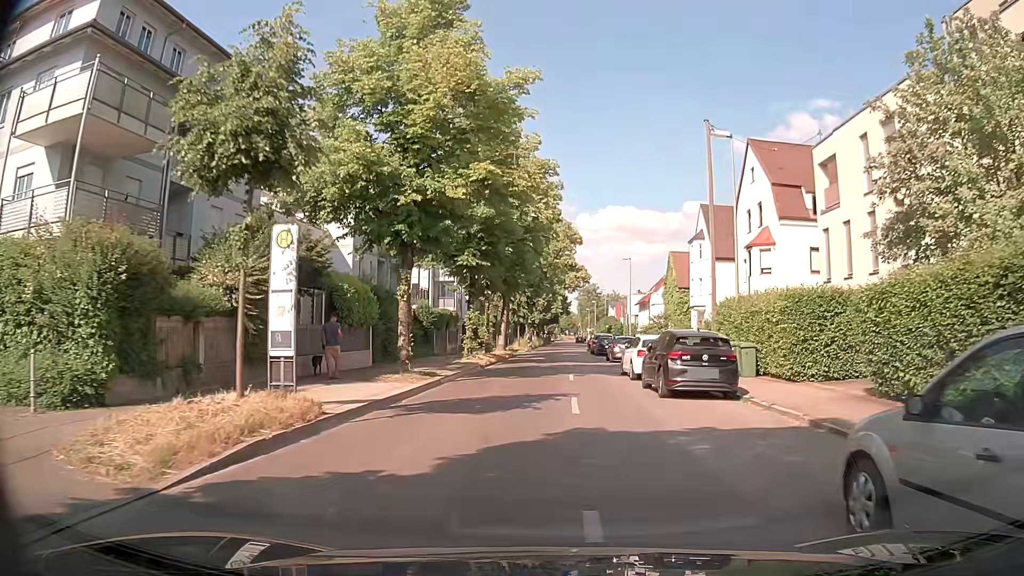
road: tertiary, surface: asphalt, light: Day
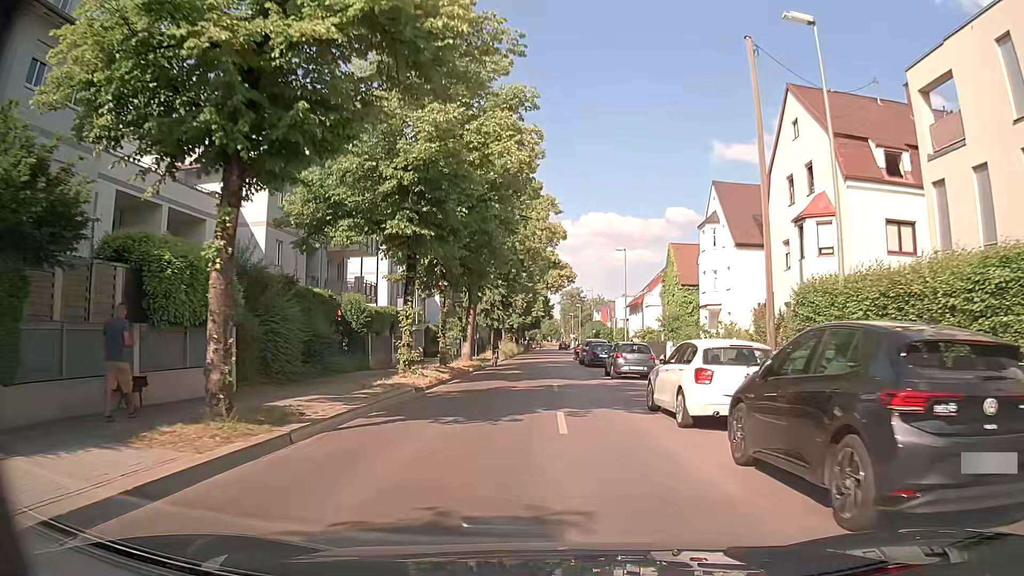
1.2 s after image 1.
(+0.2, +10.6) m; +1°
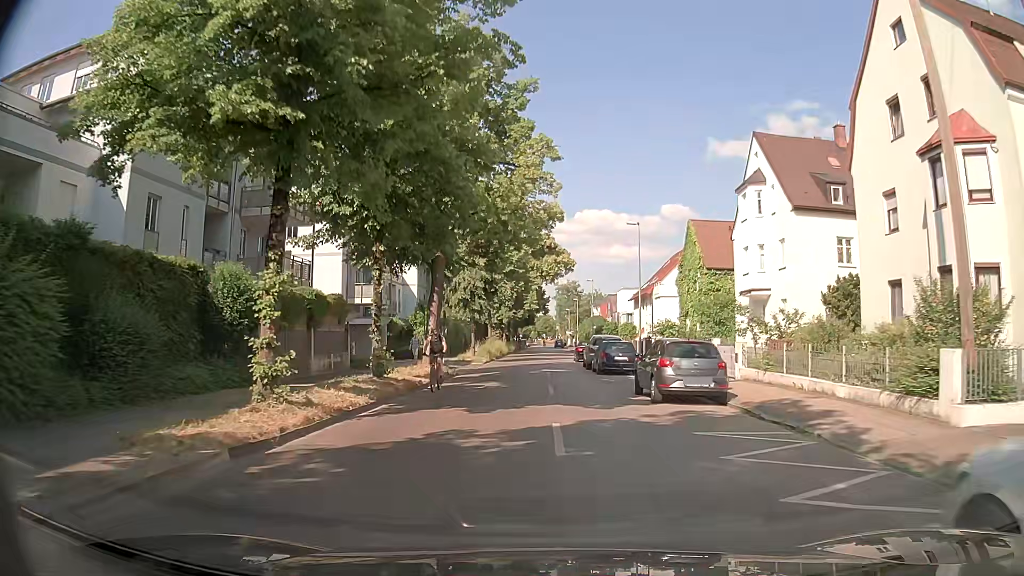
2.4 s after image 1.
(+0.1, +11.0) m; +1°
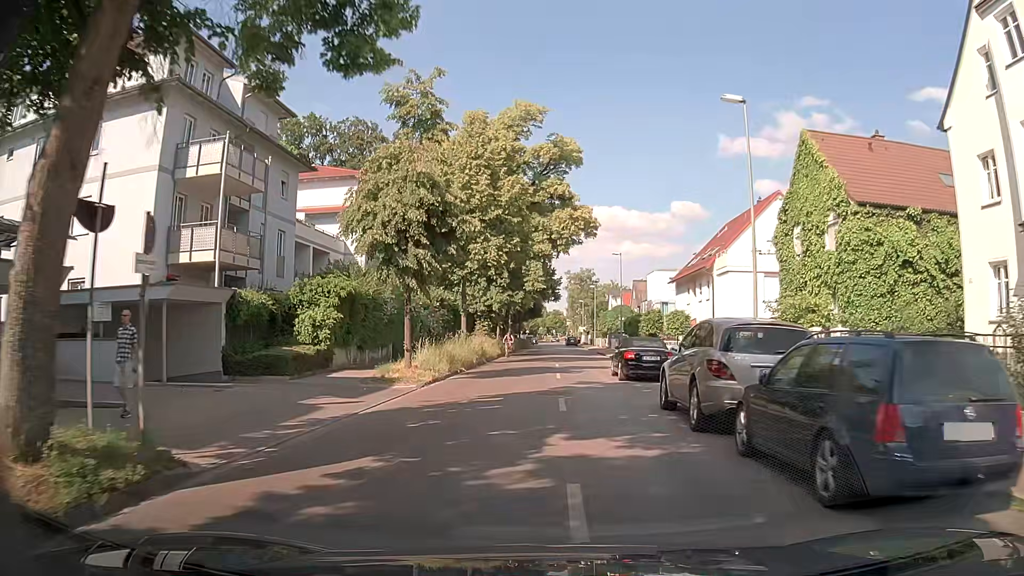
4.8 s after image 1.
(0.0, +22.9) m; -1°
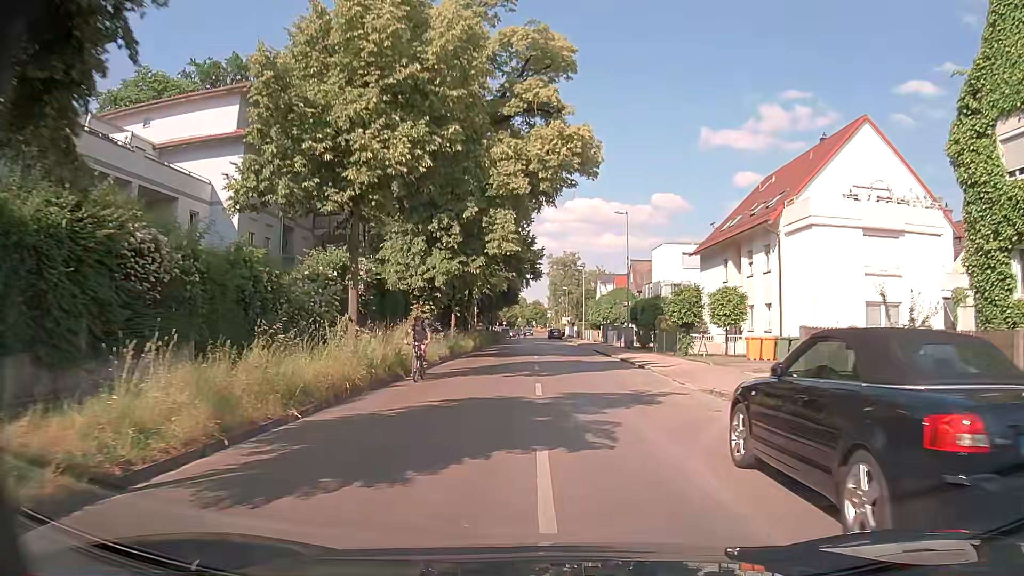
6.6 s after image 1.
(+0.1, +17.4) m; +1°
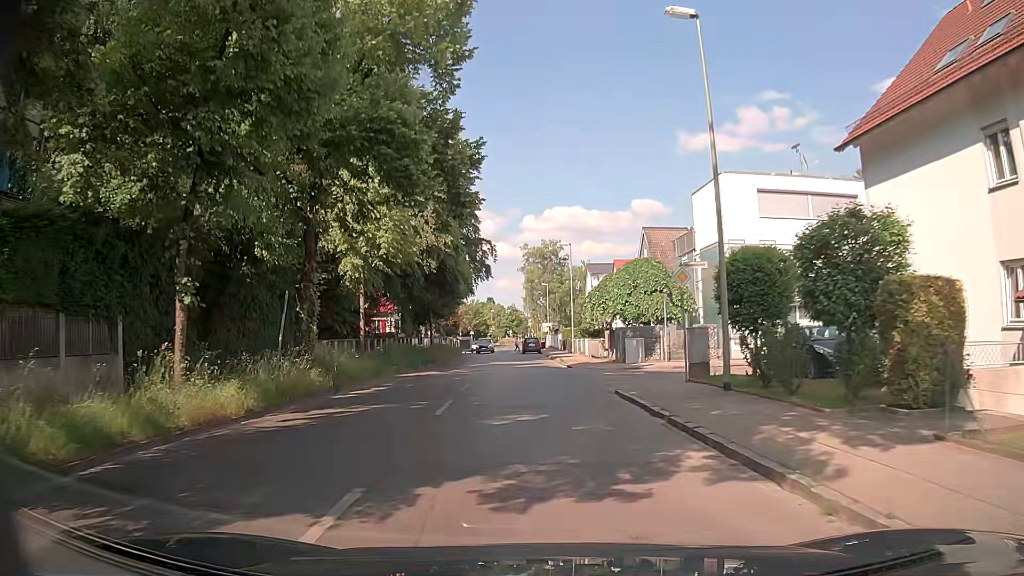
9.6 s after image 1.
(+1.1, +28.5) m; +2°
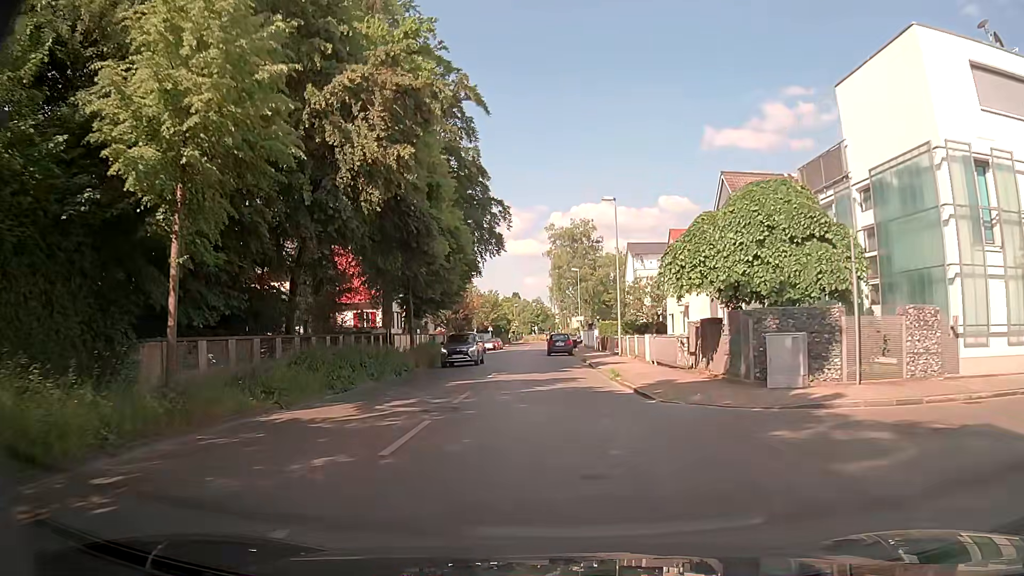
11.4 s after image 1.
(-0.4, +16.7) m; -3°
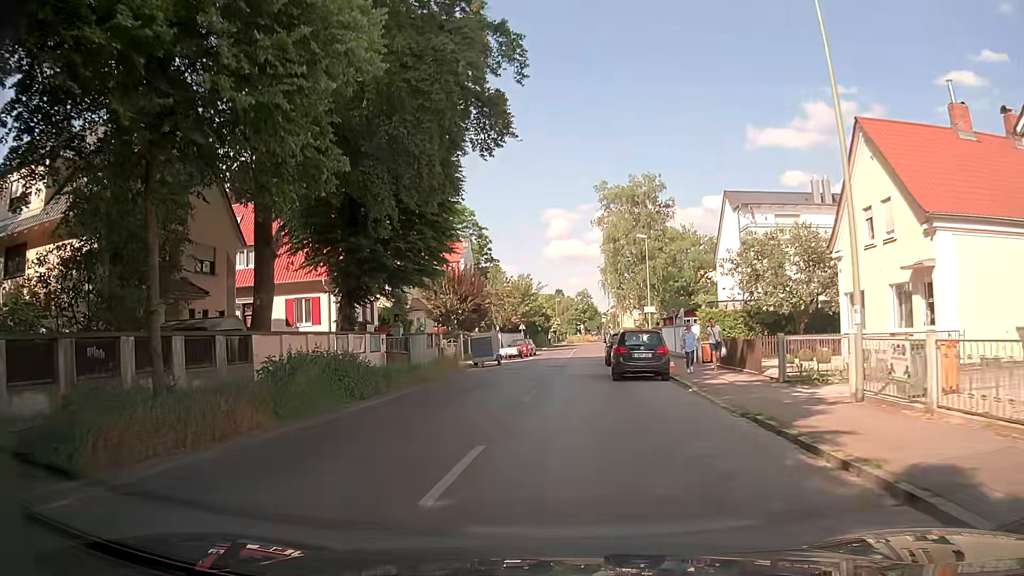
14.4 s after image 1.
(-0.4, +26.1) m; -4°
(0, +10) (0, +20) (0, +30) (+1, +40) (+2, +50) (+4, +60) (+5, +70) (+6, +80) (+9, +89) (+12, +99) m
